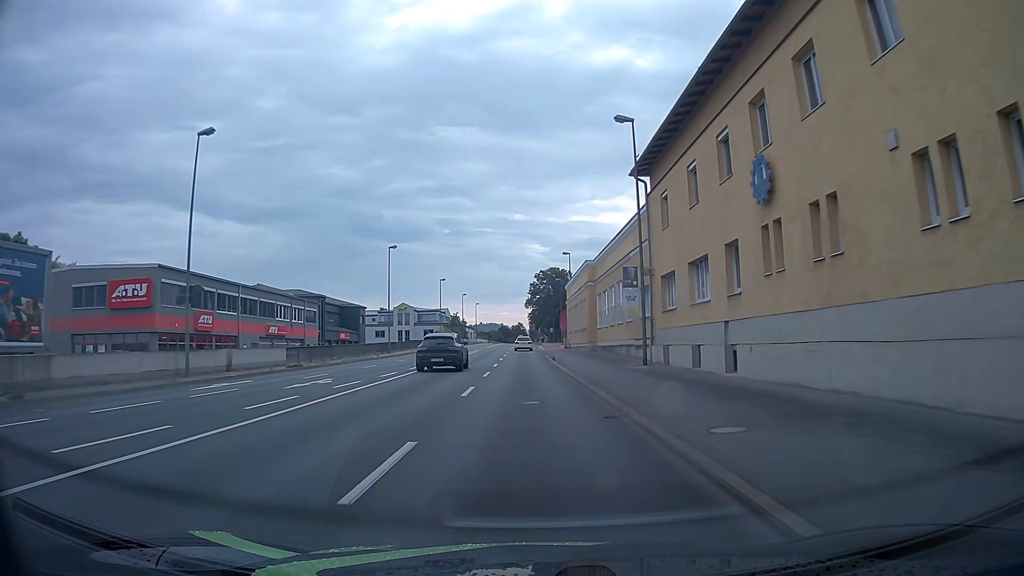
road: primary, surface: asphalt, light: Day
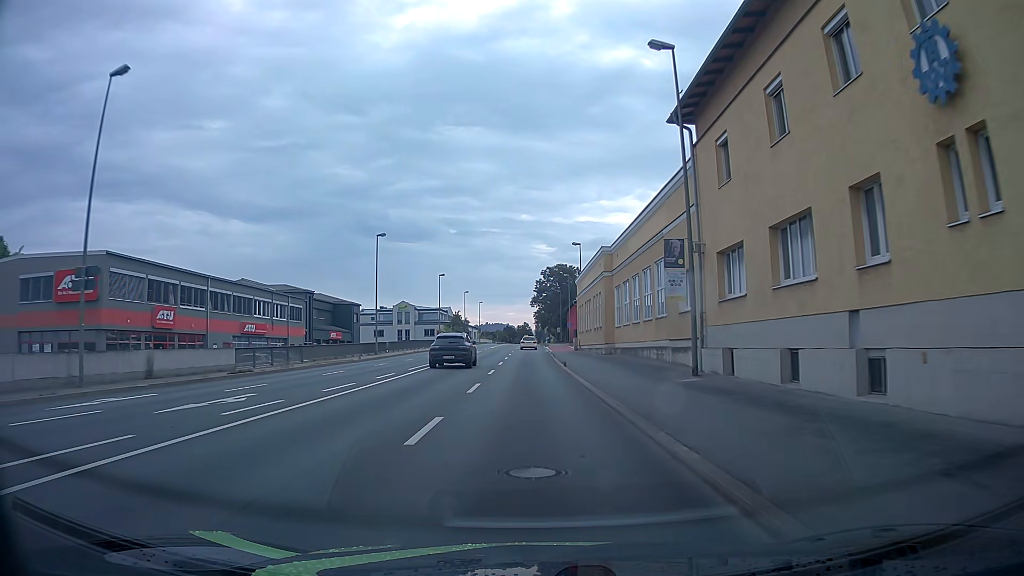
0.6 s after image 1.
(0.0, +7.5) m; -1°
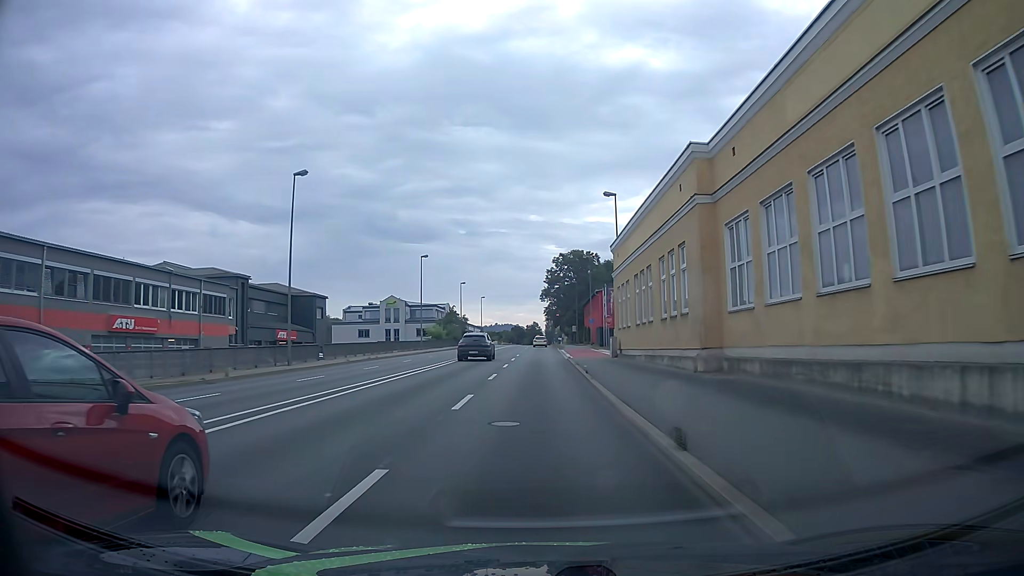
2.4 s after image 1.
(-0.2, +22.6) m; -1°
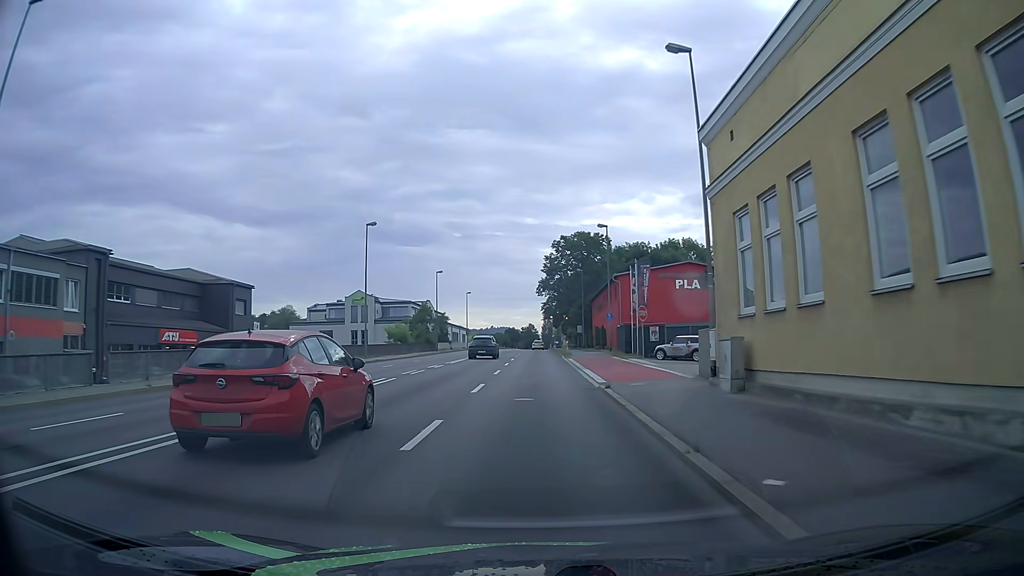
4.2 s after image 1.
(+0.1, +22.7) m; +1°
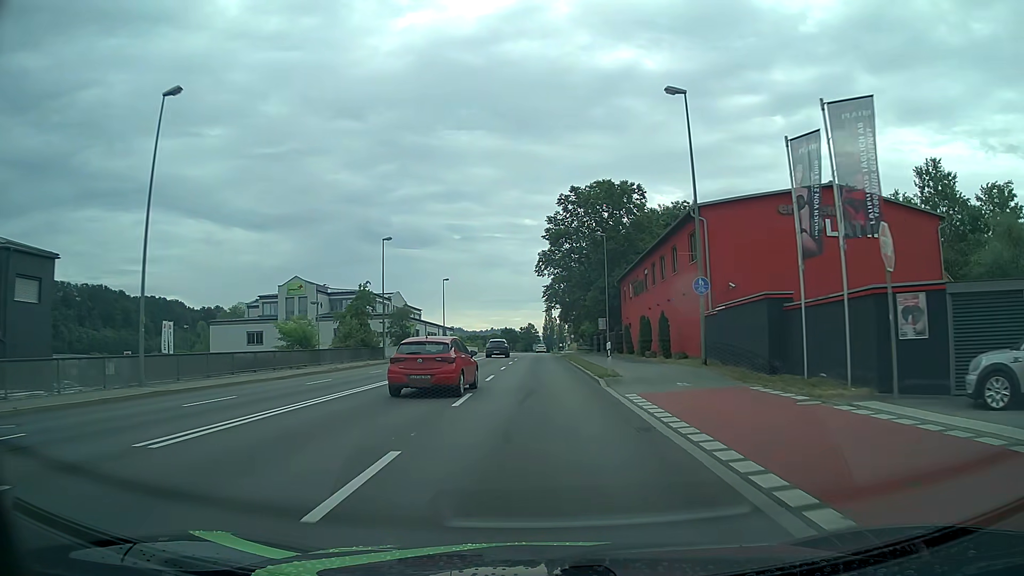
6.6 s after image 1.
(0.0, +30.4) m; 0°
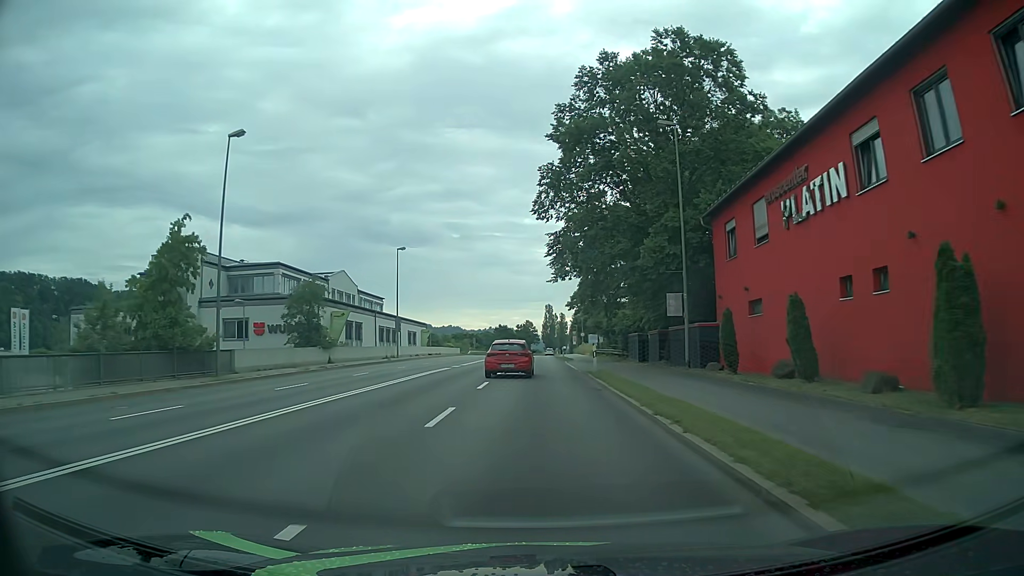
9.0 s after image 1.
(0.0, +30.4) m; 0°
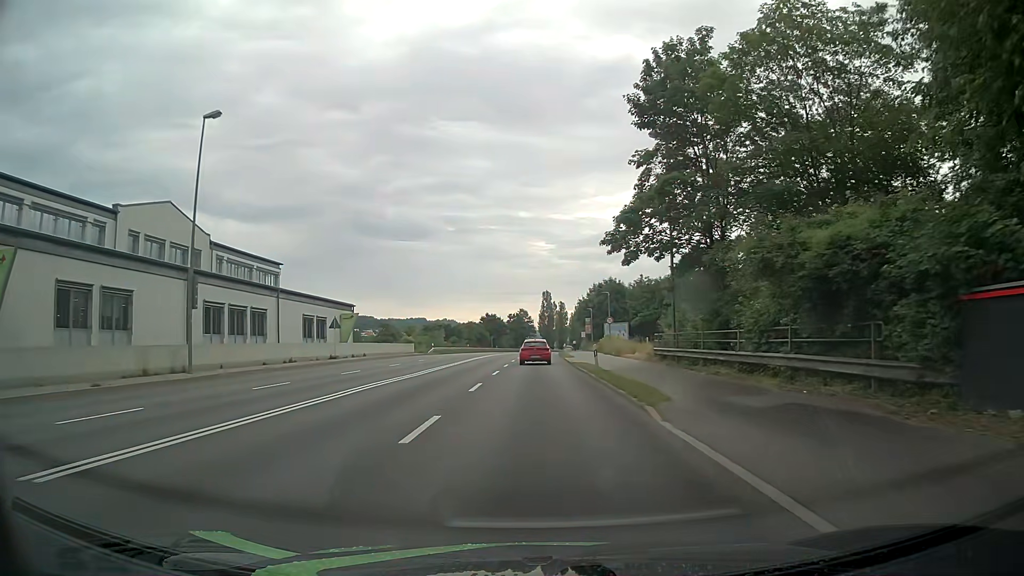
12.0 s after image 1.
(-0.1, +38.2) m; 0°
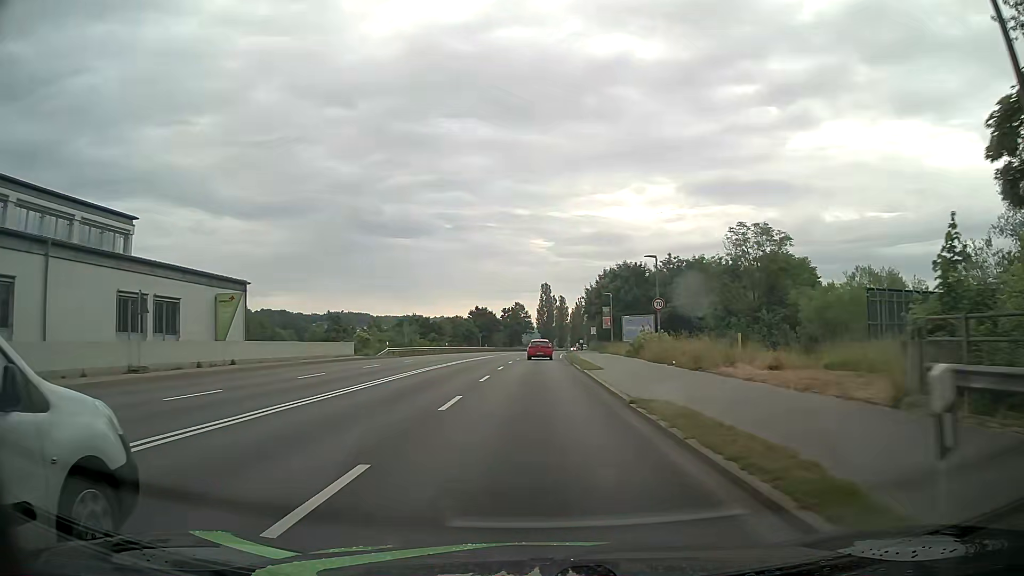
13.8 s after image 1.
(+0.1, +23.0) m; 0°
(0, +10) (0, +20) (0, +30) (0, +40) (0, +50) (+1, +60) (+1, +70) (+1, +80) (+2, +90) (+3, +100) m
